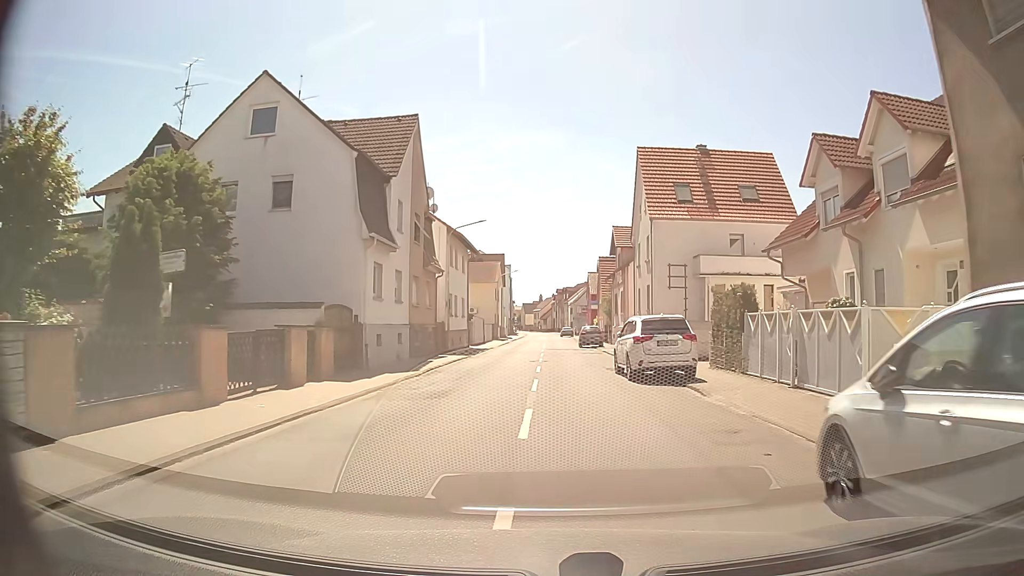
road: tertiary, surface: asphalt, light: Day
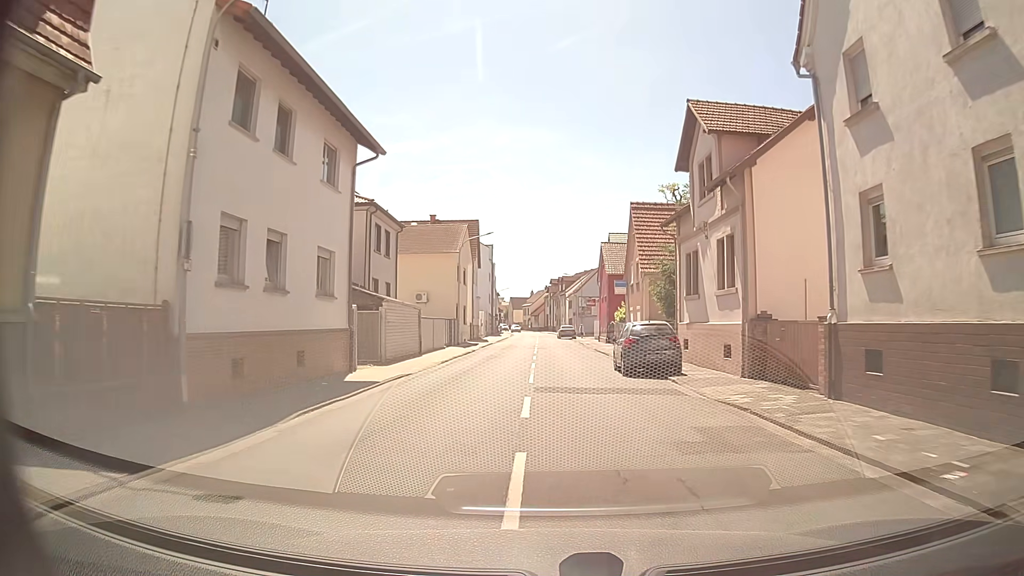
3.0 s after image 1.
(+0.2, +28.9) m; +1°
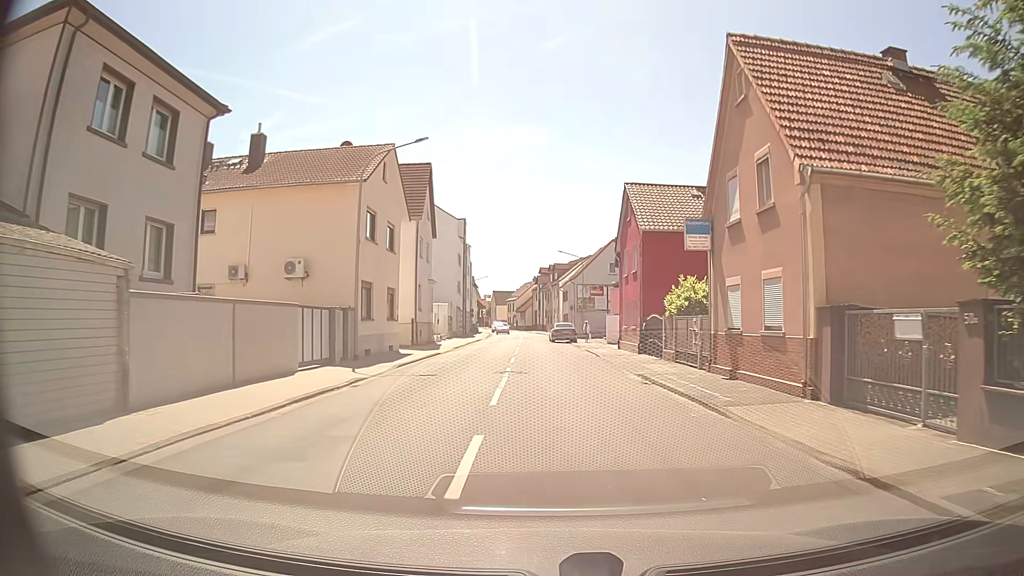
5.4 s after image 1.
(0.0, +23.2) m; +1°
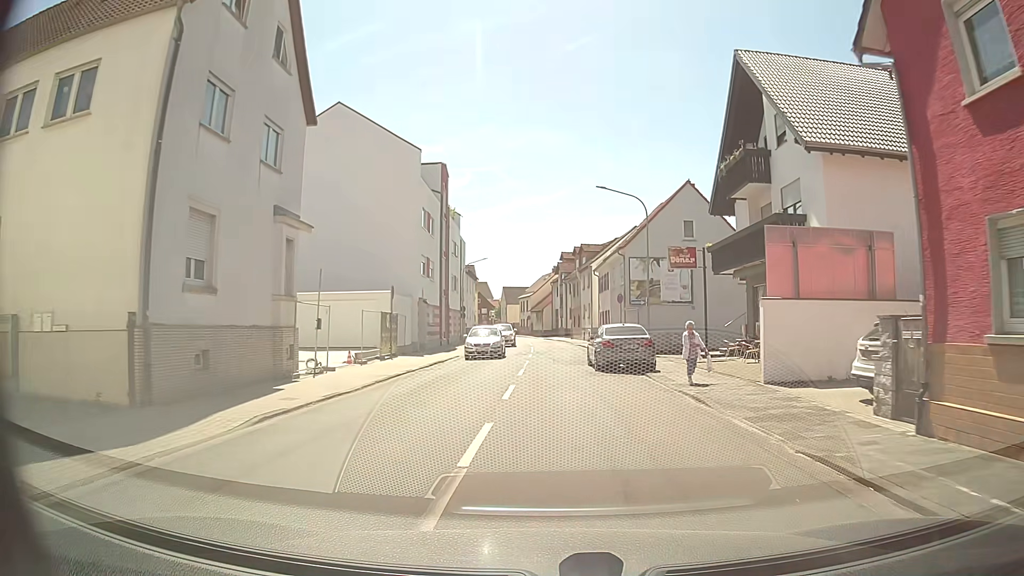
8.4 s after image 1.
(-0.5, +29.0) m; -1°
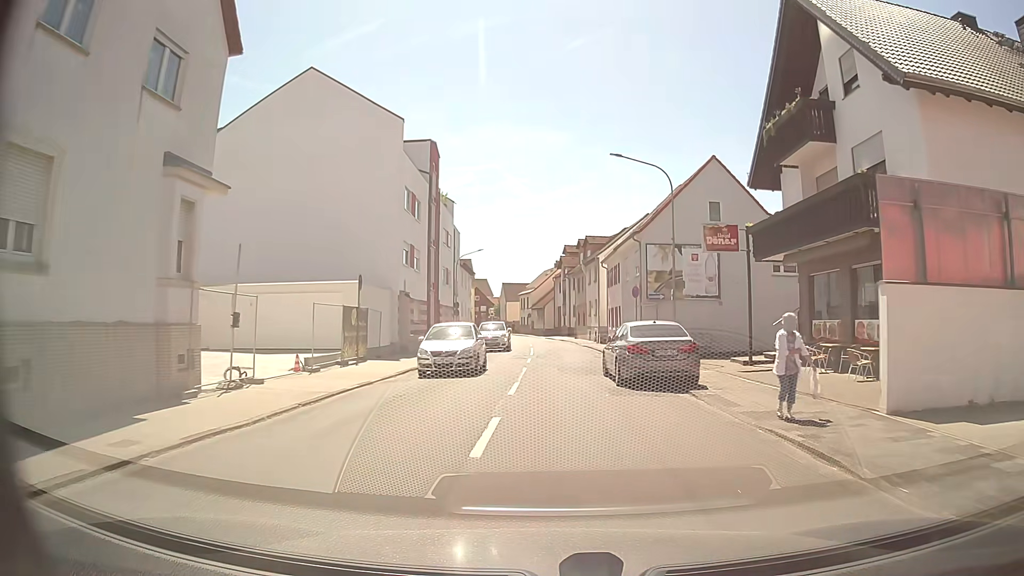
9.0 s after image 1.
(-0.1, +5.8) m; -1°
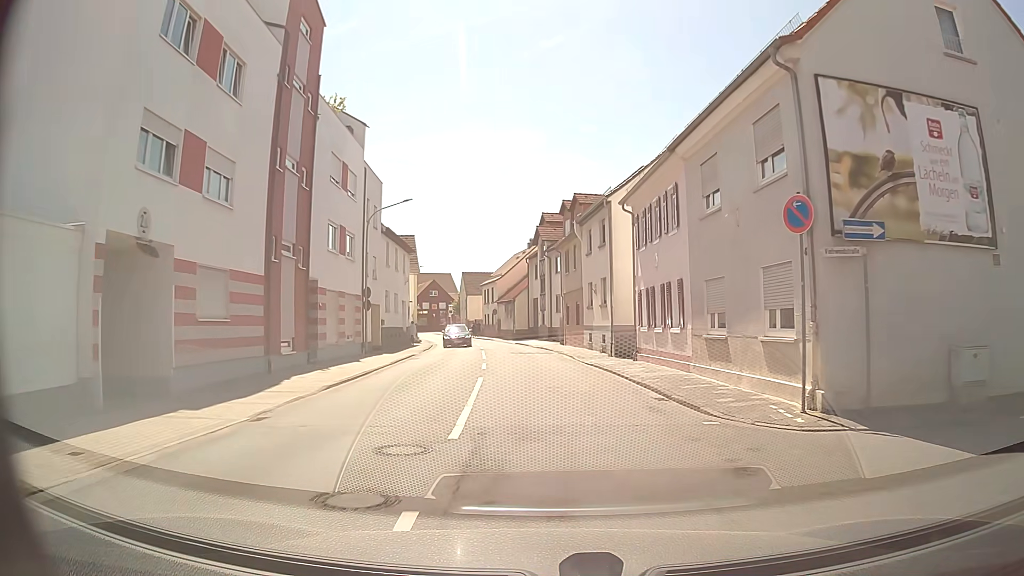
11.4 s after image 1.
(+0.1, +22.7) m; +2°
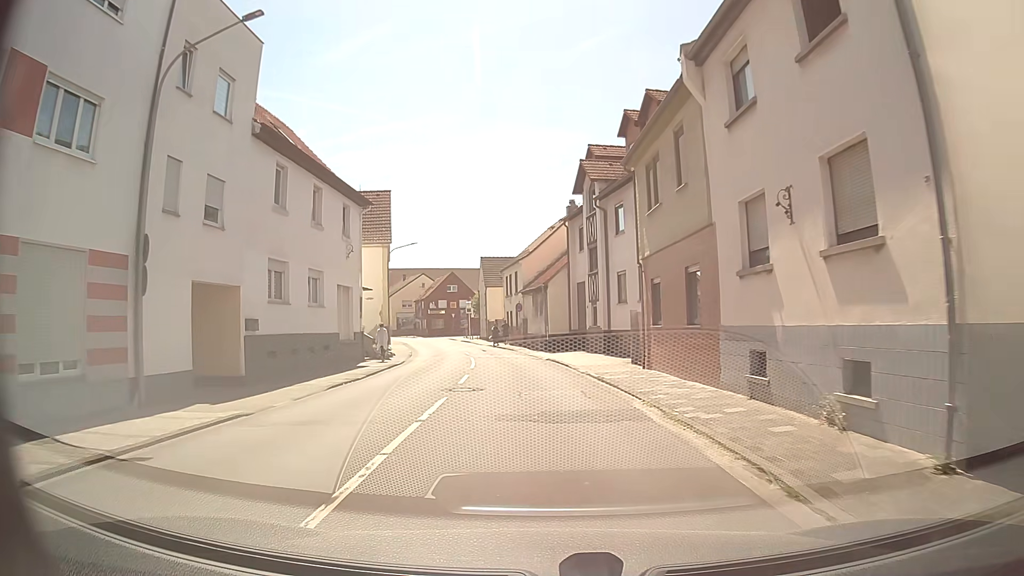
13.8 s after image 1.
(-0.4, +22.2) m; -4°
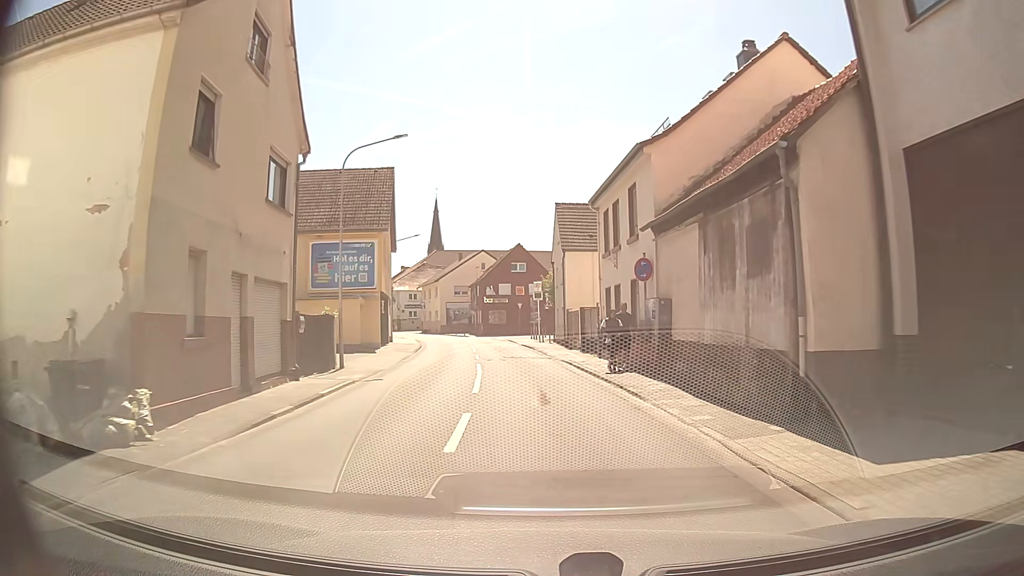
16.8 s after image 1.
(-1.6, +27.6) m; -8°
(0, +10) (0, +20) (-1, +30) (-2, +40) (-4, +50) (-6, +59) (-9, +69) (-12, +78) (-16, +88) (-19, +97) m
